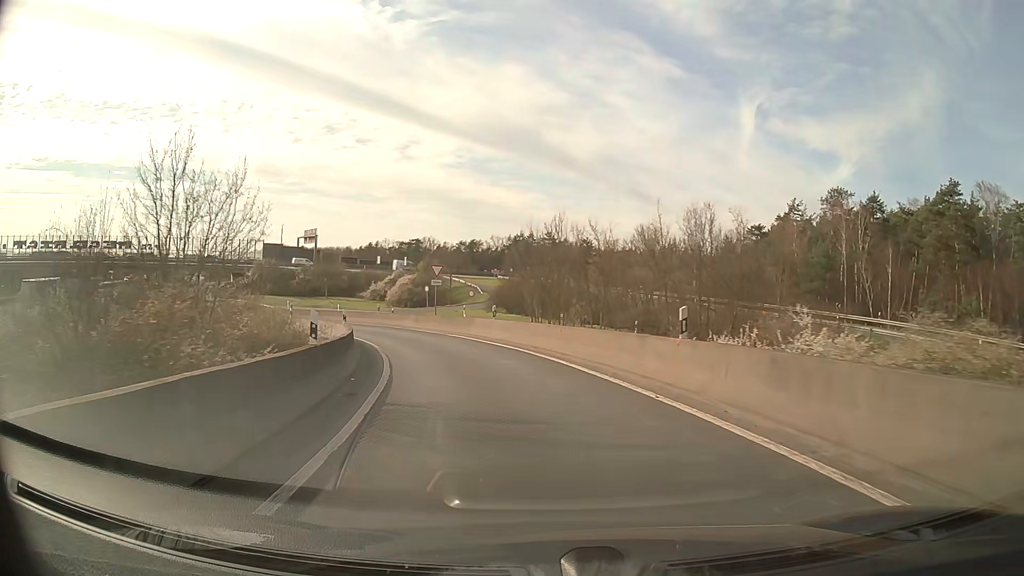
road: motorway_link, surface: asphalt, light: Day
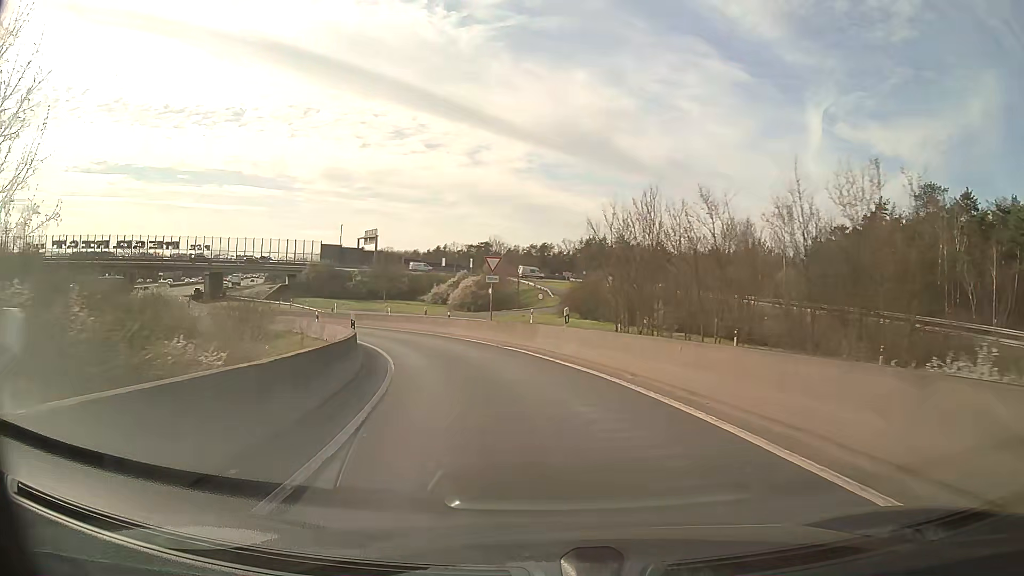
(-0.4, +8.3) m; -6°
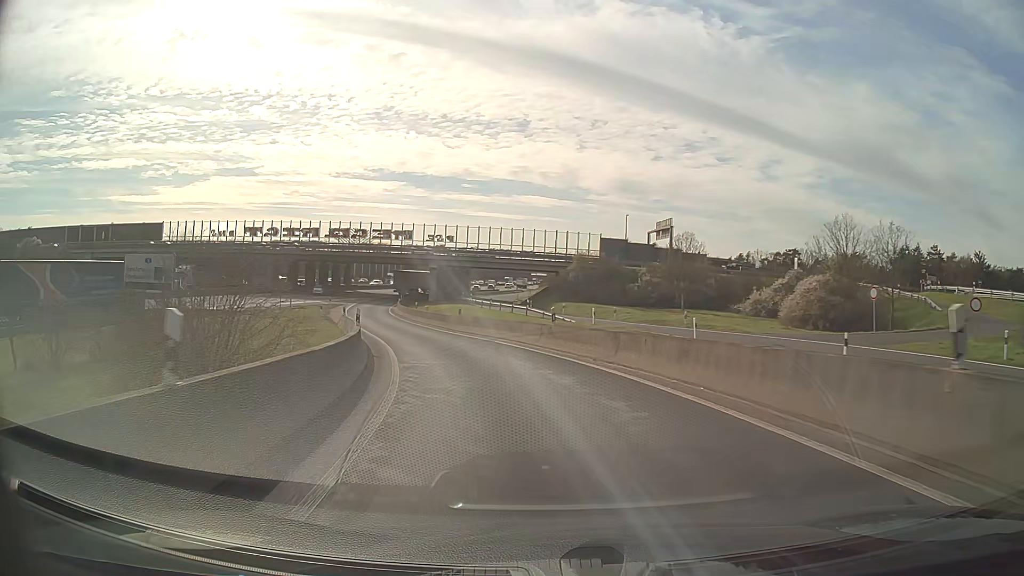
(-7.2, +32.5) m; -25°
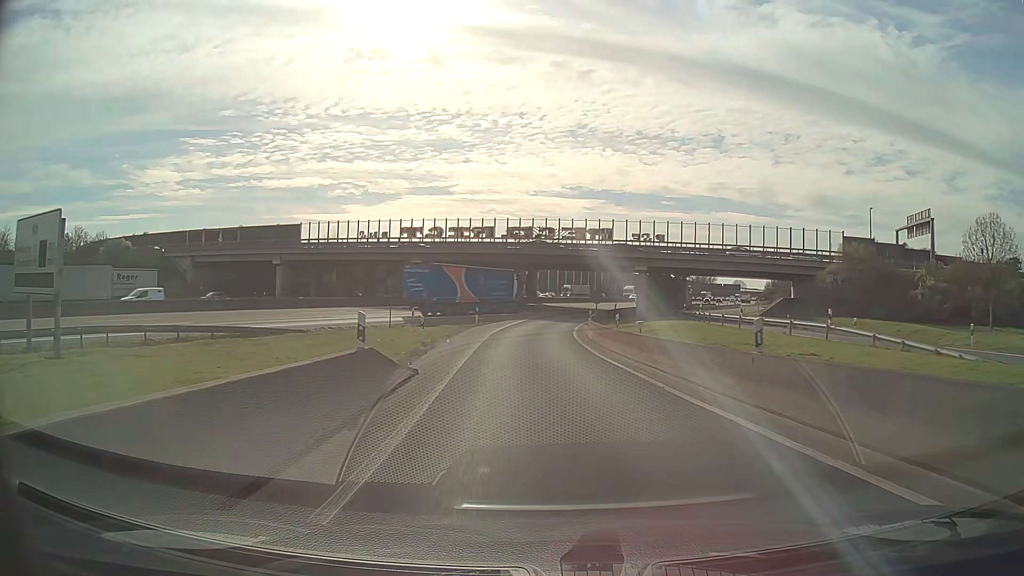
(-4.2, +25.5) m; -17°
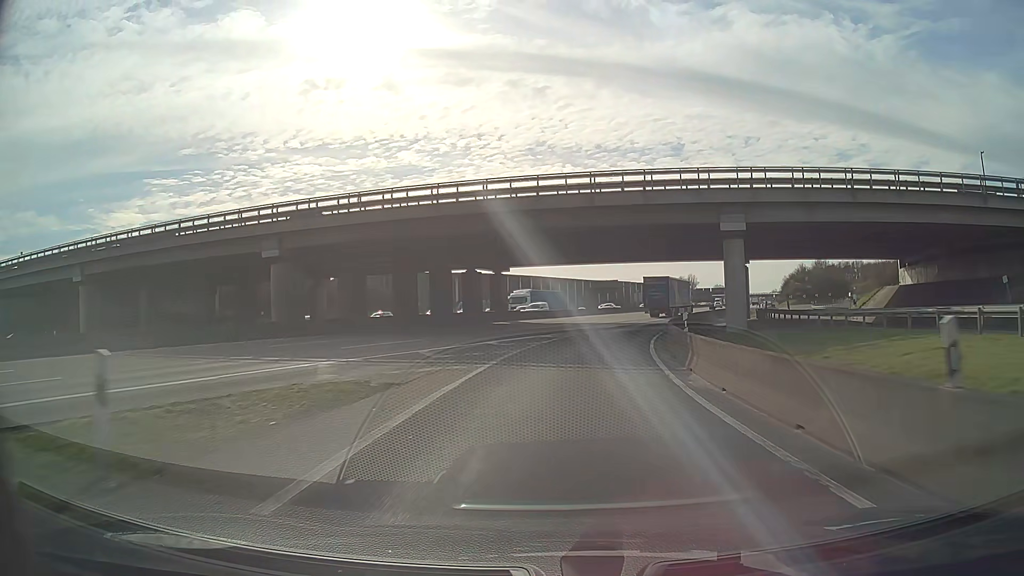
(-0.6, +37.2) m; +3°
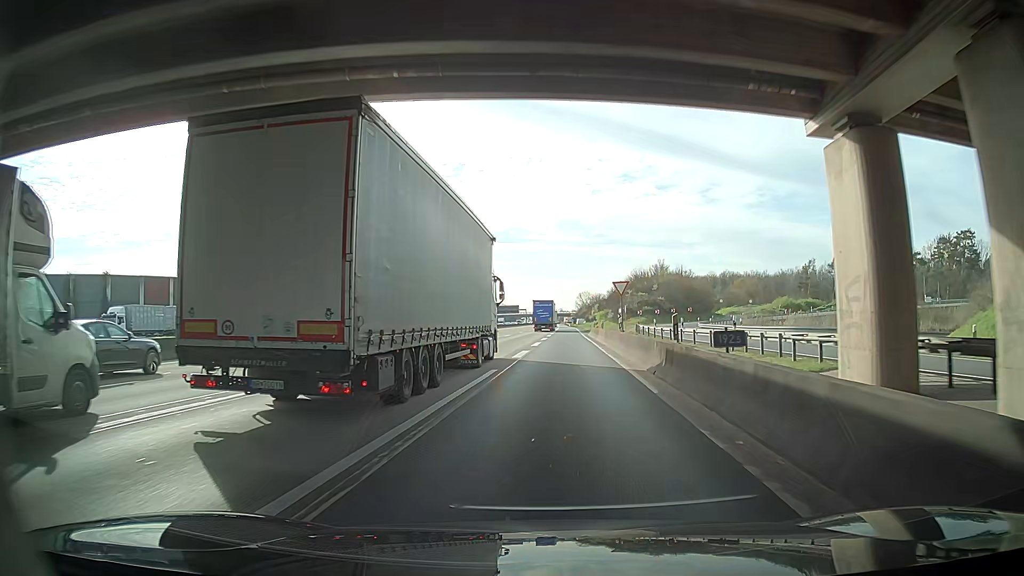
(+7.6, +49.8) m; +15°
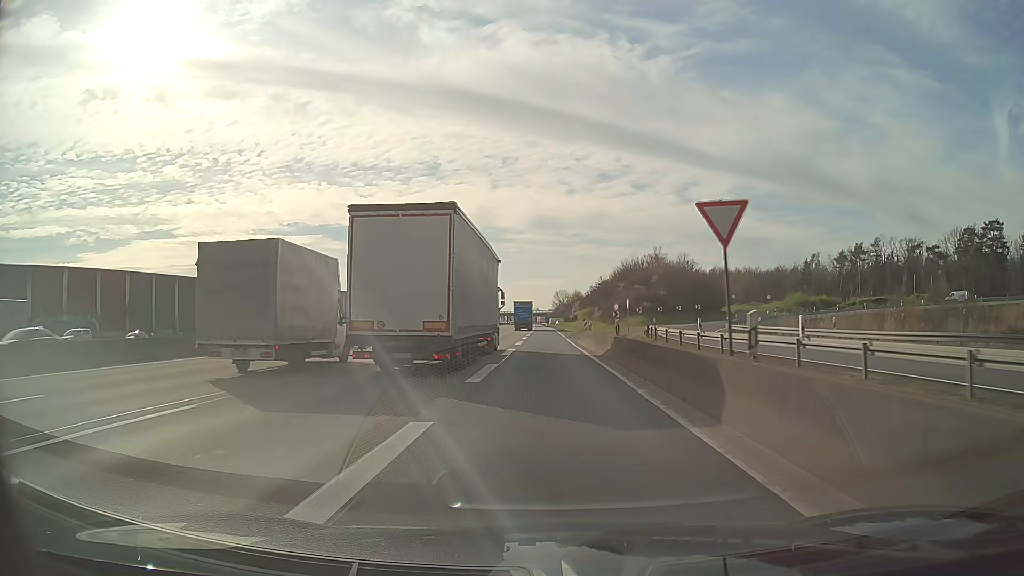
(+1.4, +21.5) m; +7°
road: motorway
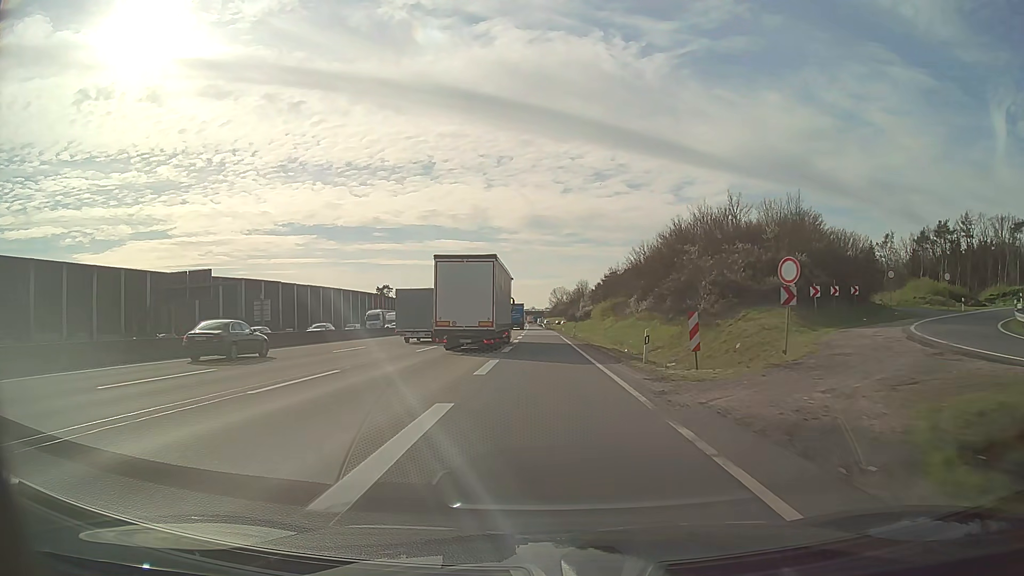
(-0.5, +46.5) m; -1°
(0, +10) (0, +20) (0, +30) (0, +40) (-1, +50) (-1, +60) (-1, +70) (-2, +80) (-2, +90) (-3, +100) m
